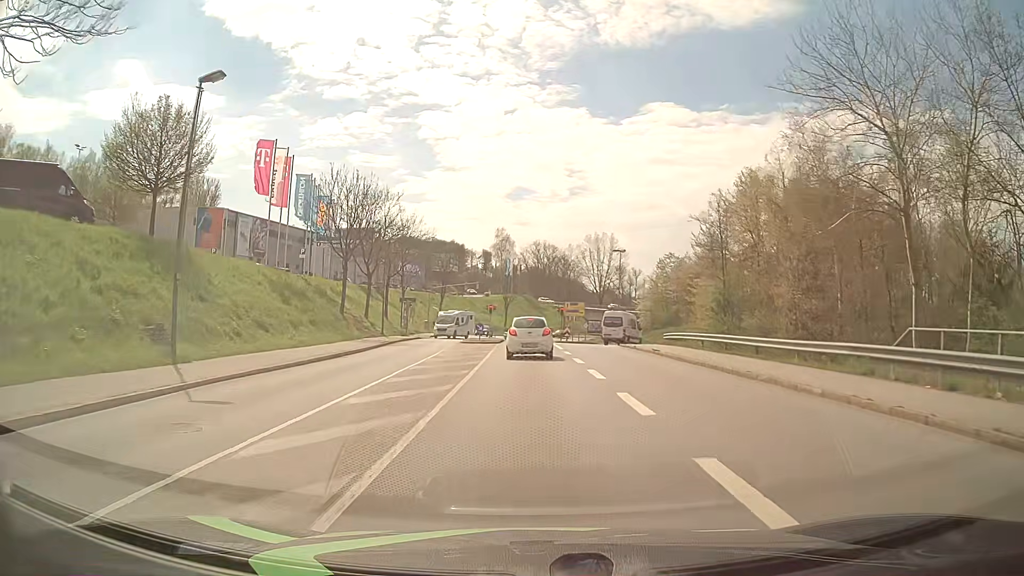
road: tertiary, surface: asphalt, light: Day
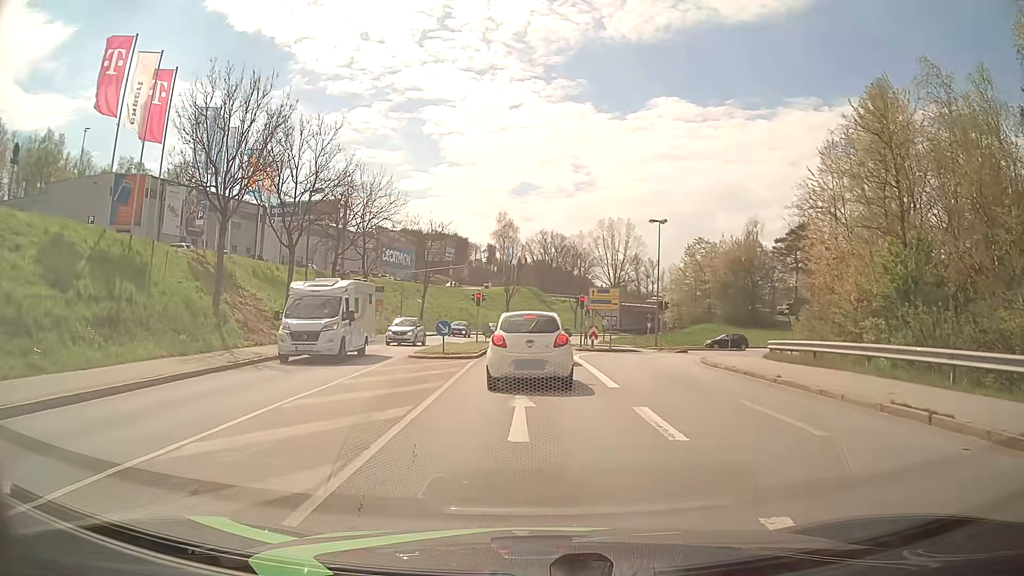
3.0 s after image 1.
(-0.1, +19.3) m; 0°
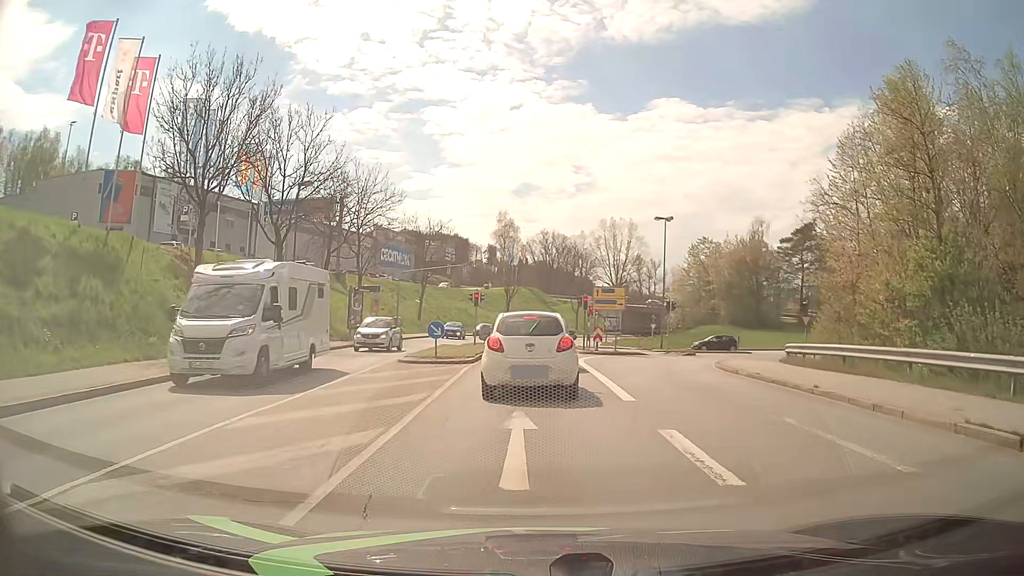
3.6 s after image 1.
(0.0, +1.9) m; +1°
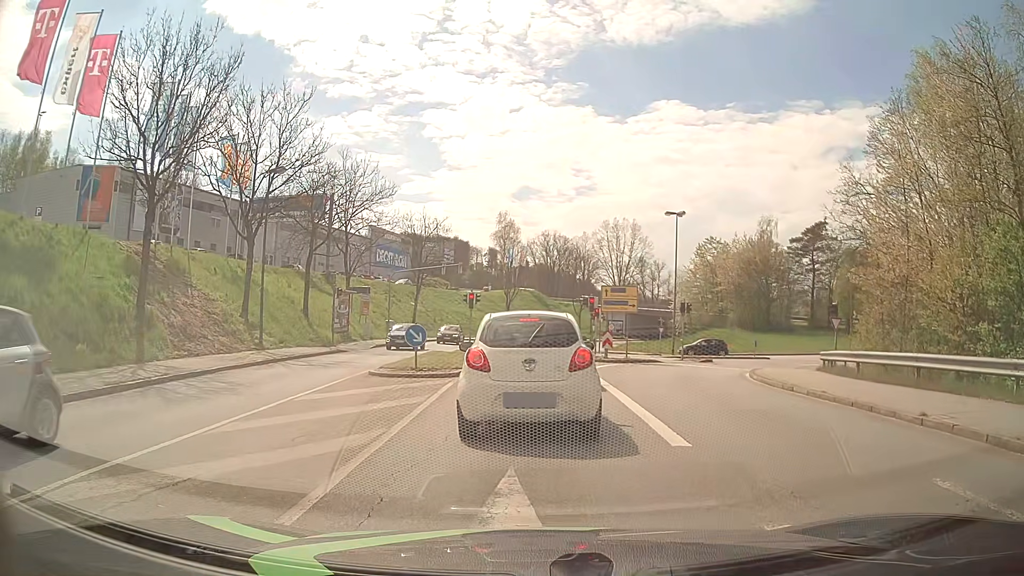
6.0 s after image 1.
(-0.1, +3.7) m; -1°
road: primary_link
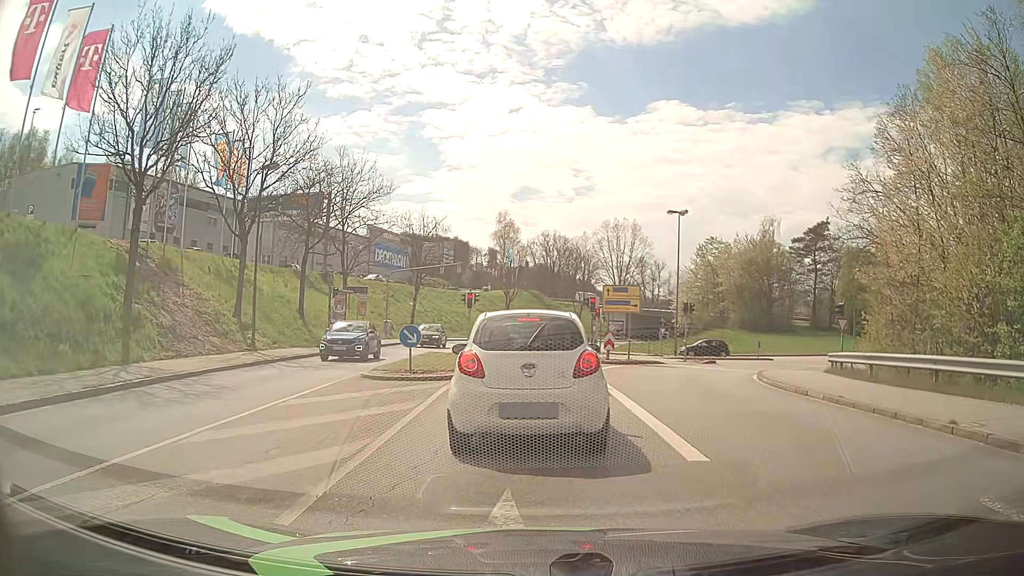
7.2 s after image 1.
(0.0, +0.8) m; 0°
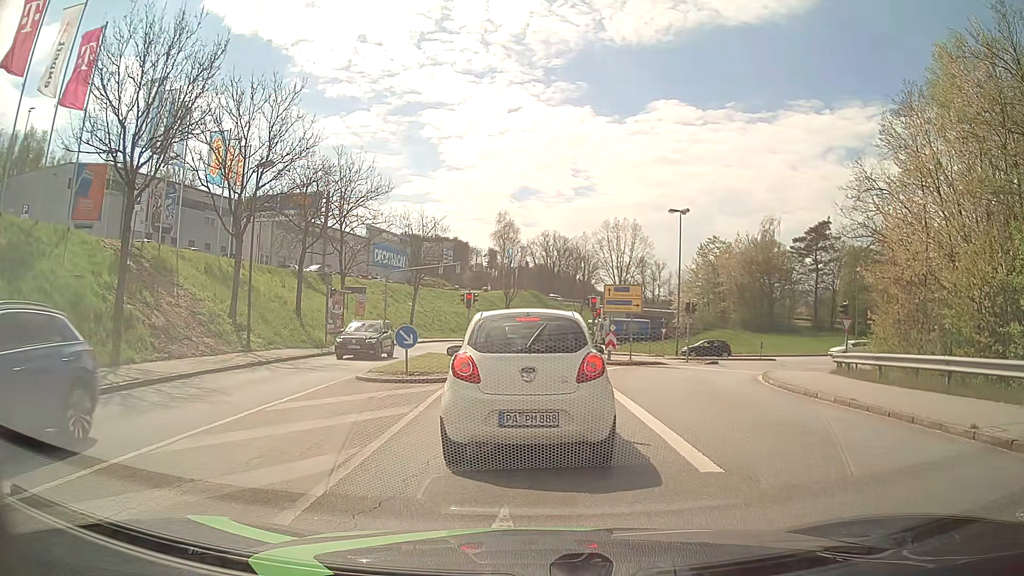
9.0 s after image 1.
(0.0, +0.5) m; 0°
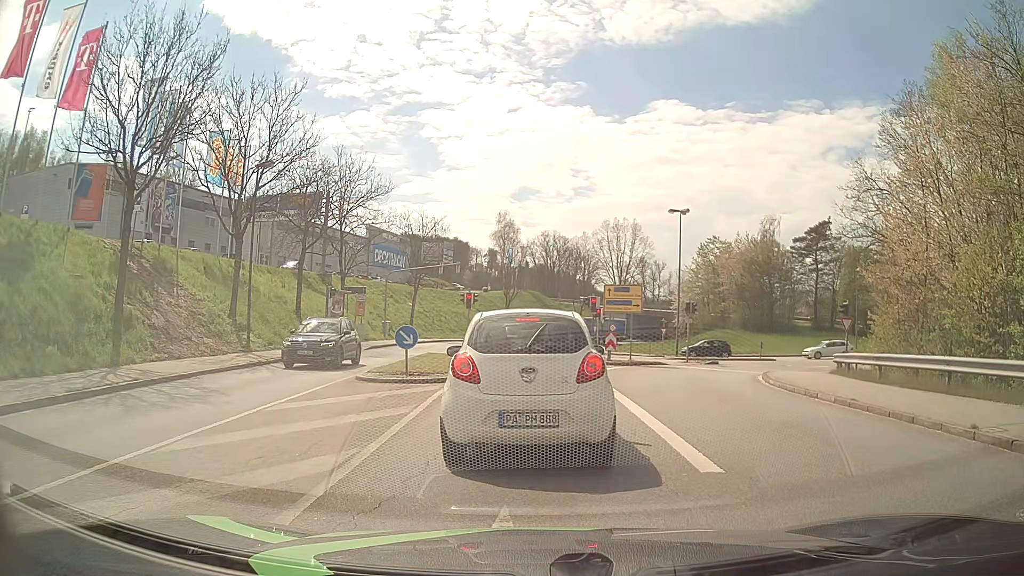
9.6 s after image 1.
(0.0, 0.0) m; 0°
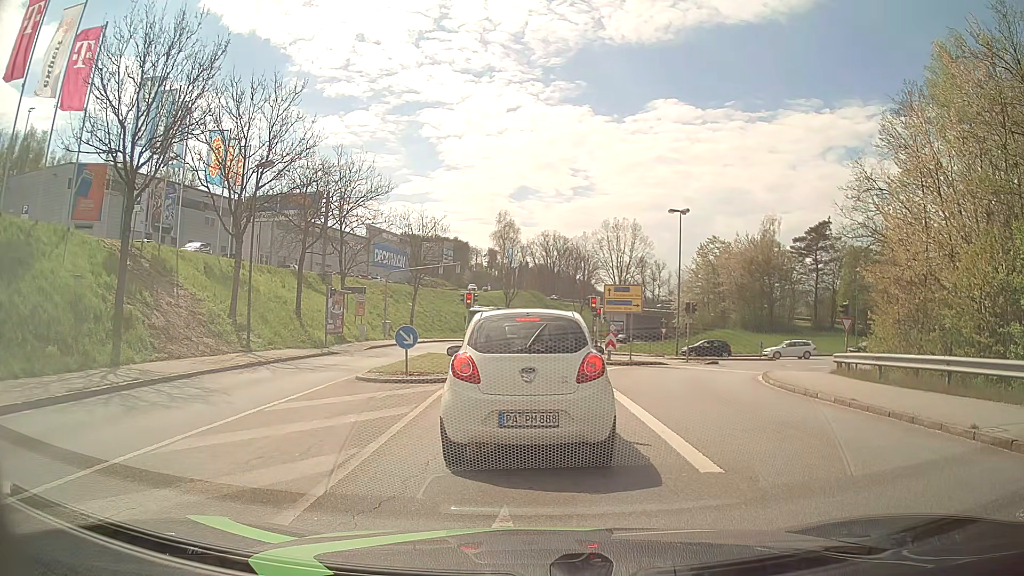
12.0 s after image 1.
(0.0, 0.0) m; 0°
(0, +10) (0, +20) (-1, +30) (-1, +40) (-1, +50) (0, +60) (+1, +70) (+3, +80) (+6, +89) (+11, +98) m
